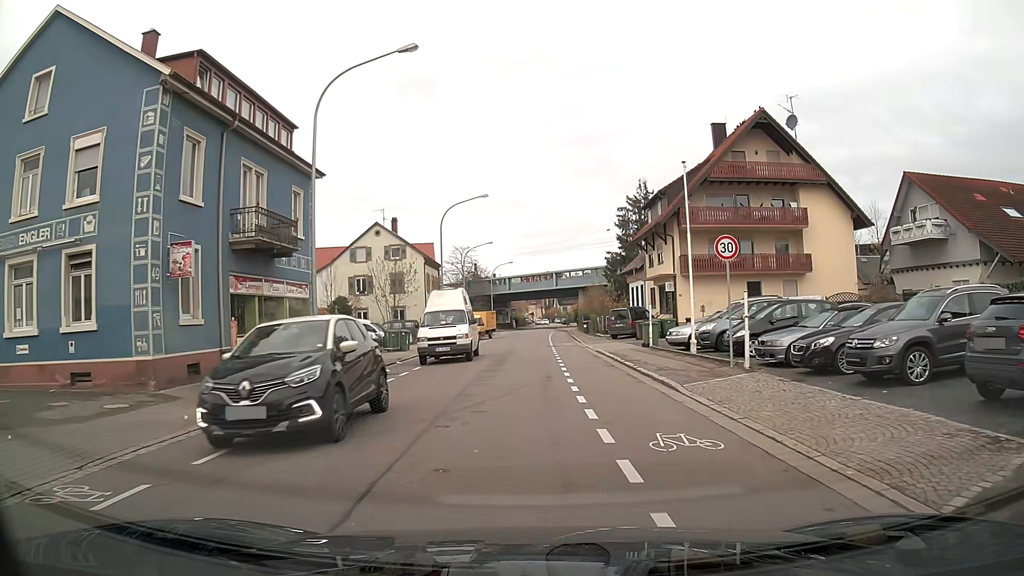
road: tertiary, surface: asphalt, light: Day
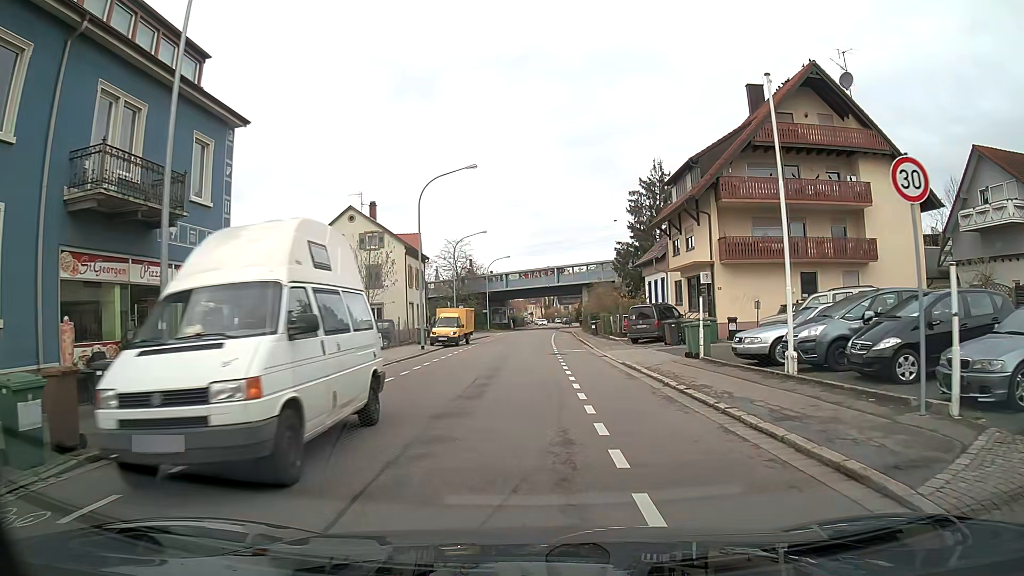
(0.0, +8.6) m; 0°
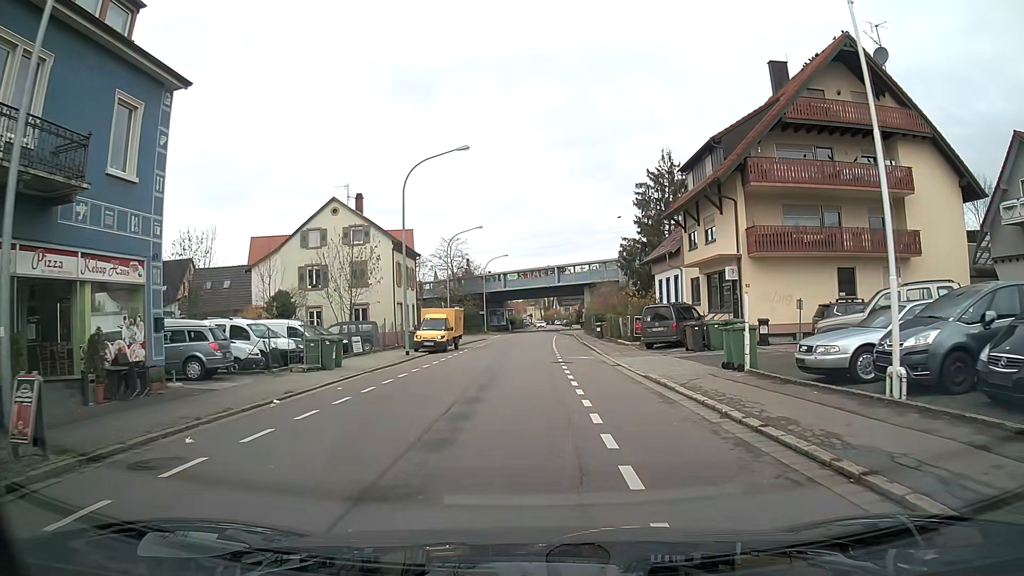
(0.0, +4.3) m; 0°
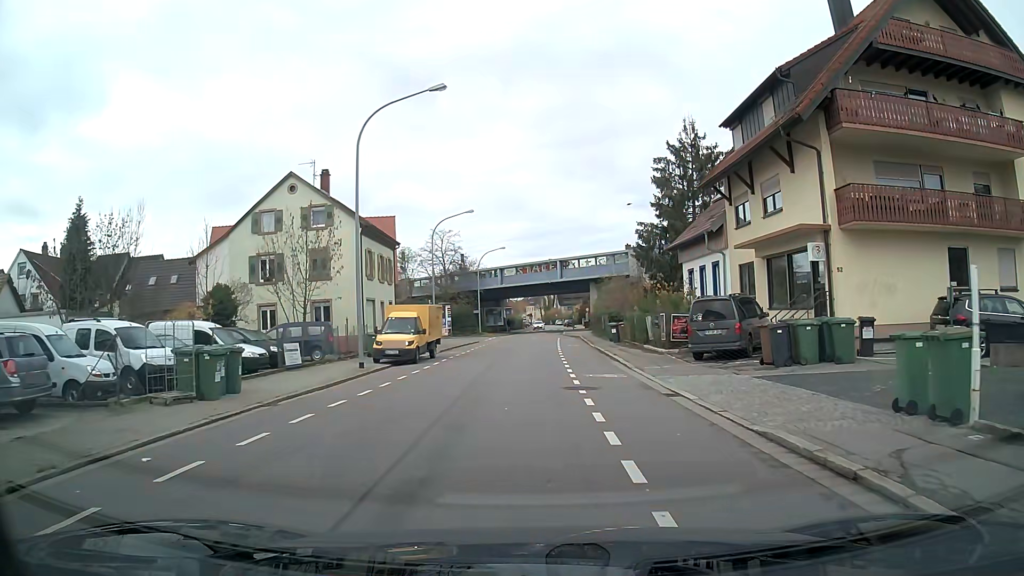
(0.0, +8.6) m; 0°
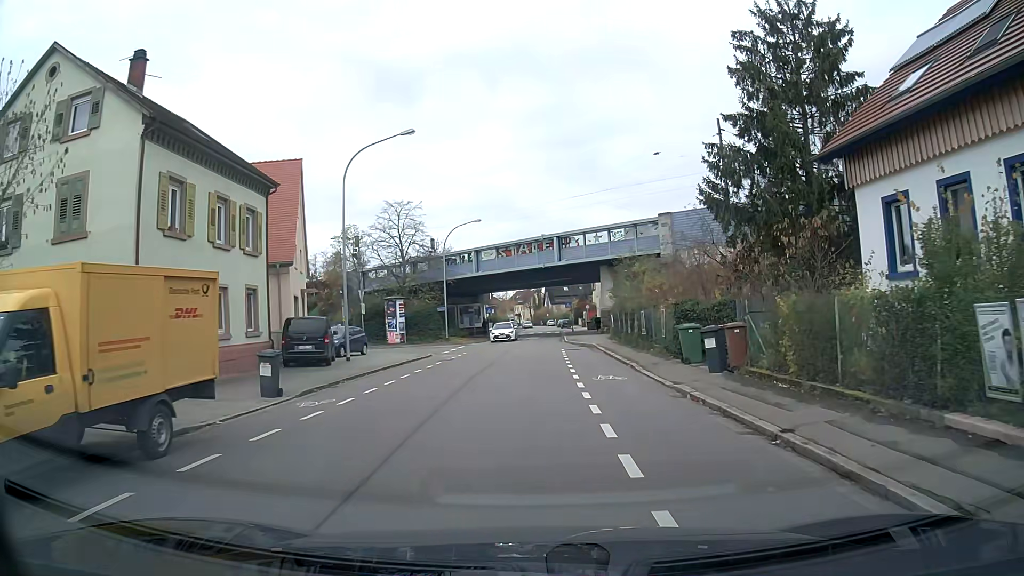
(+0.2, +21.7) m; +1°
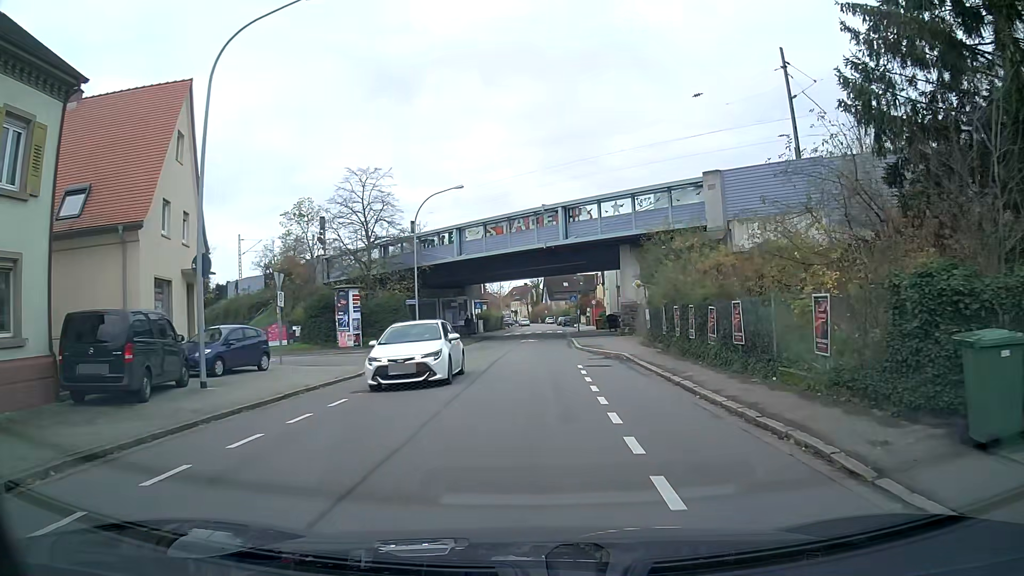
(0.0, +13.1) m; 0°
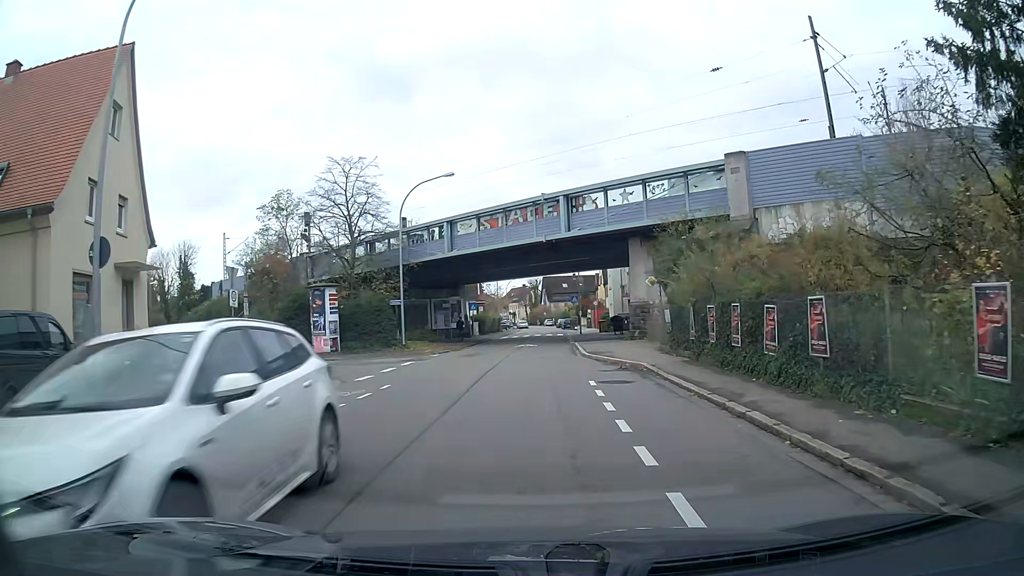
(0.0, +4.4) m; 0°
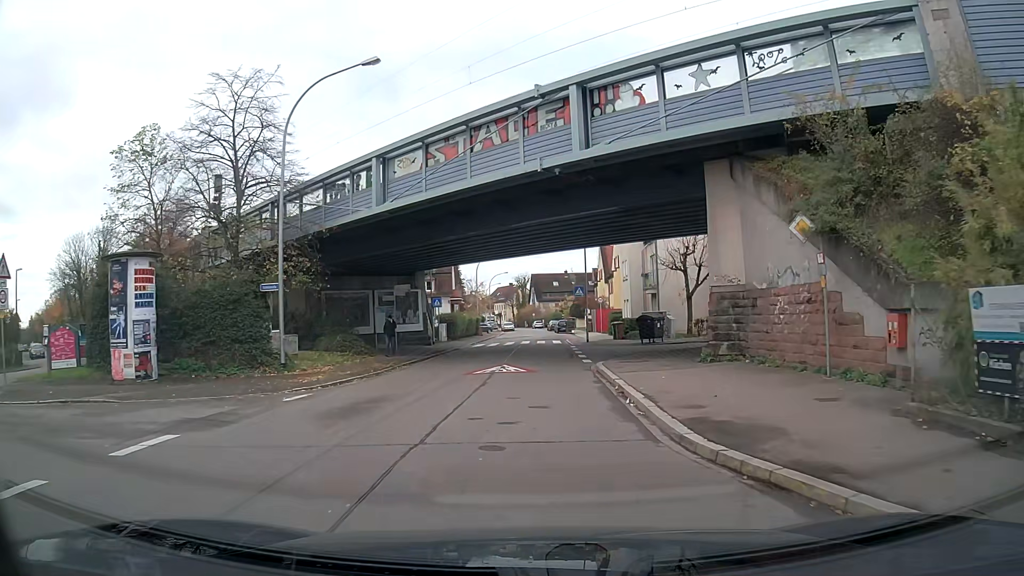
(+0.1, +17.7) m; +1°
(0, +10) (0, +20) (0, +30) (+1, +40) (+1, +50) (+2, +60) (+2, +70) (+2, +80) (+2, +90) (+2, +100) m
